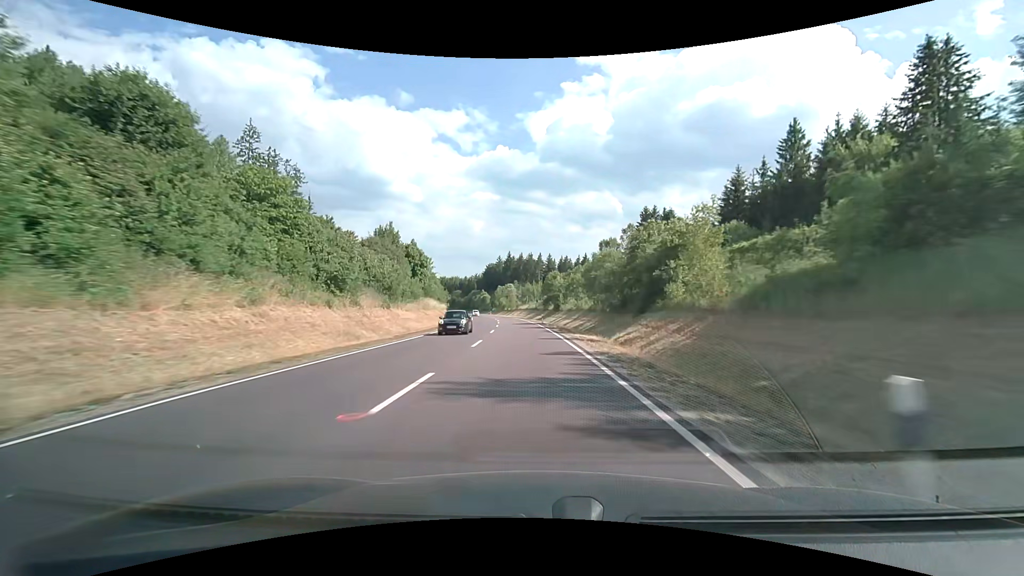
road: primary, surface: asphalt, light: Day
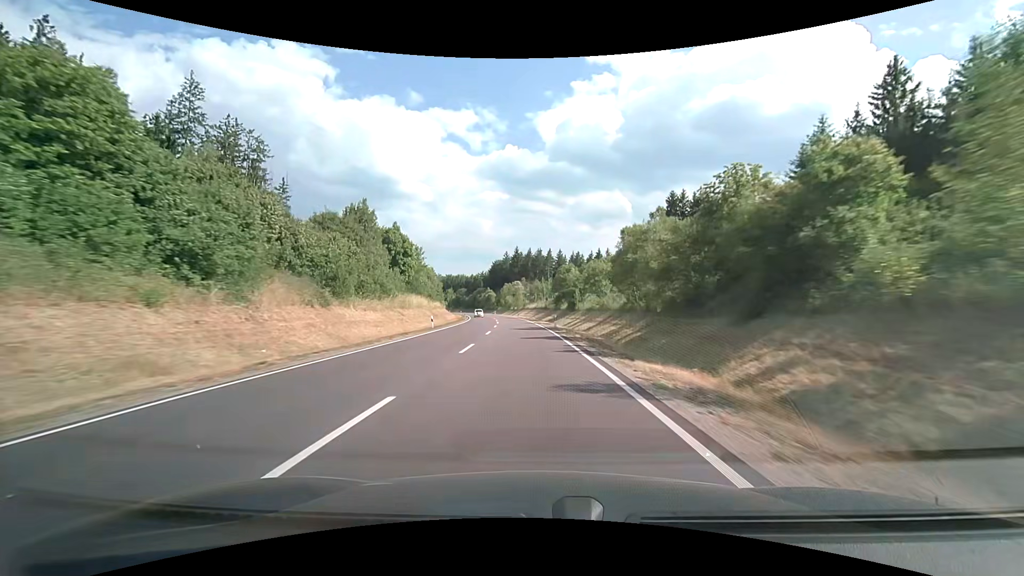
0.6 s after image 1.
(-0.1, +15.2) m; -1°
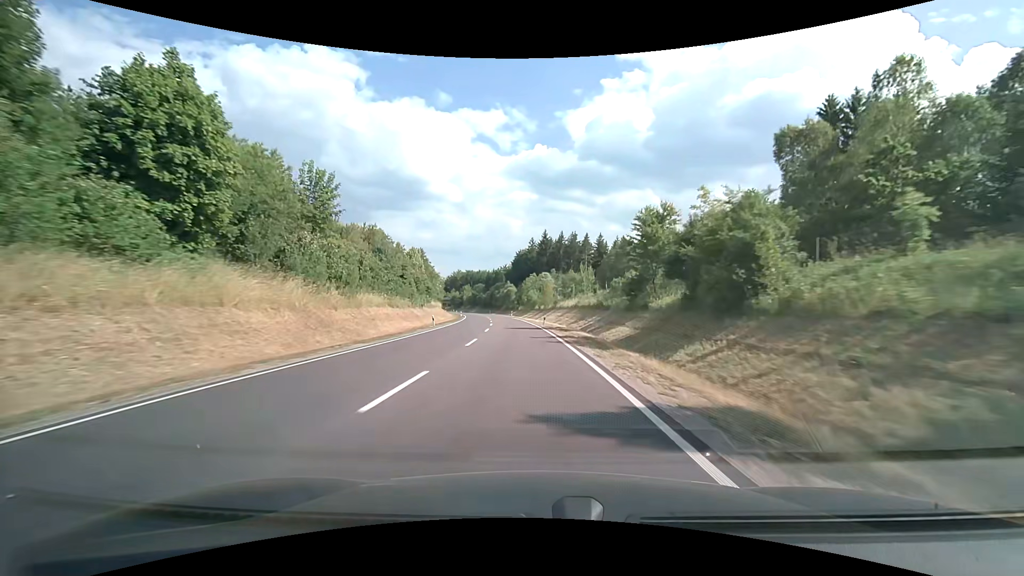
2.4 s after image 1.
(-1.4, +45.4) m; -3°
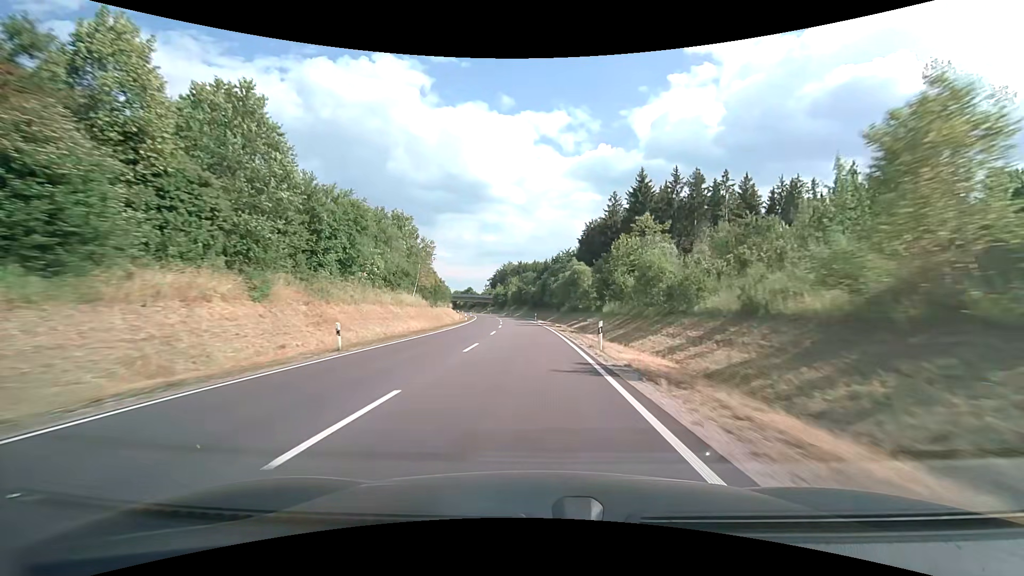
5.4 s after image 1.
(-4.6, +75.2) m; -7°
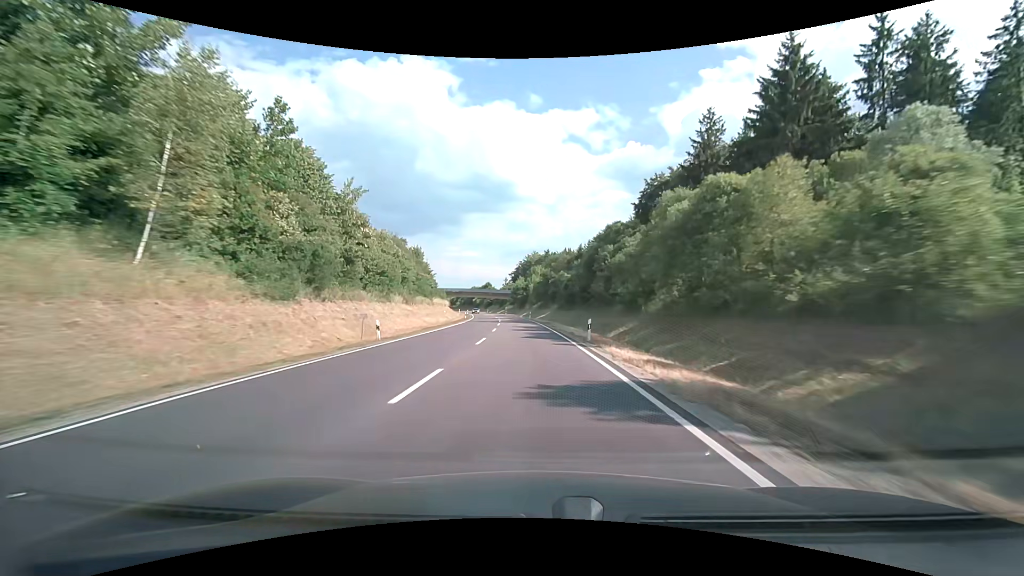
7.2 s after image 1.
(-1.3, +45.7) m; -3°
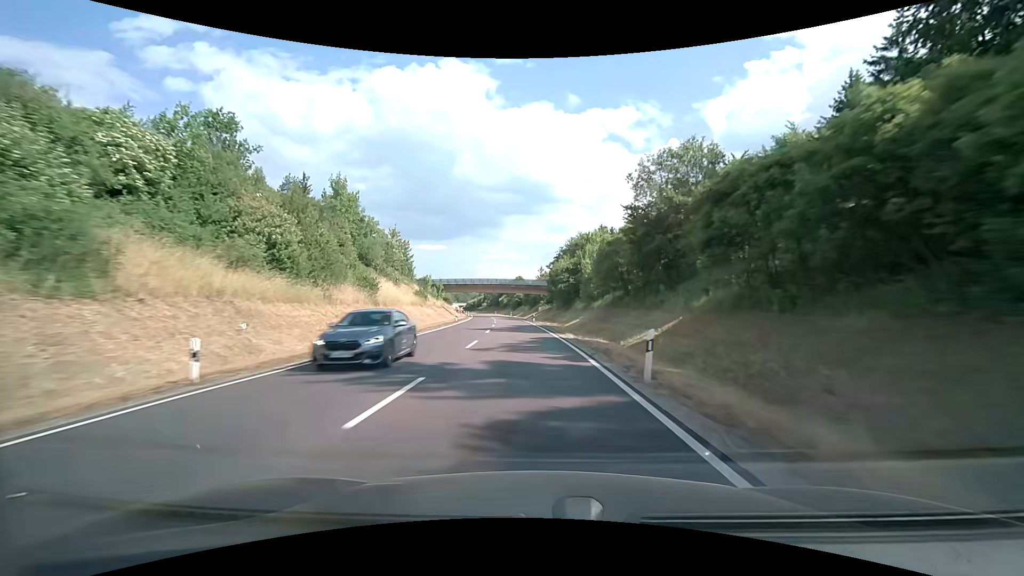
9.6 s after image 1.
(-2.5, +62.1) m; -5°
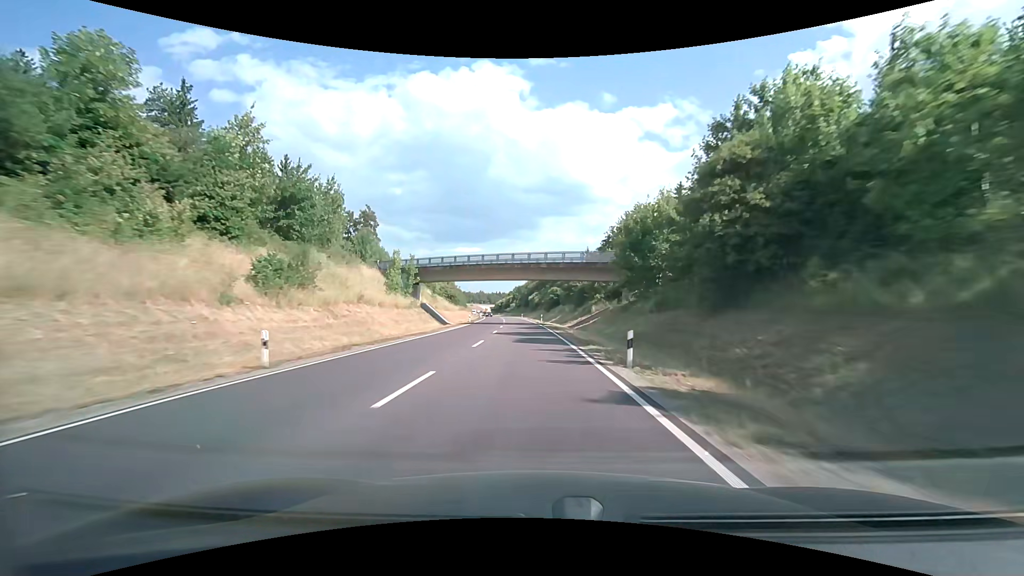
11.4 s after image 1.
(-1.7, +47.5) m; -4°
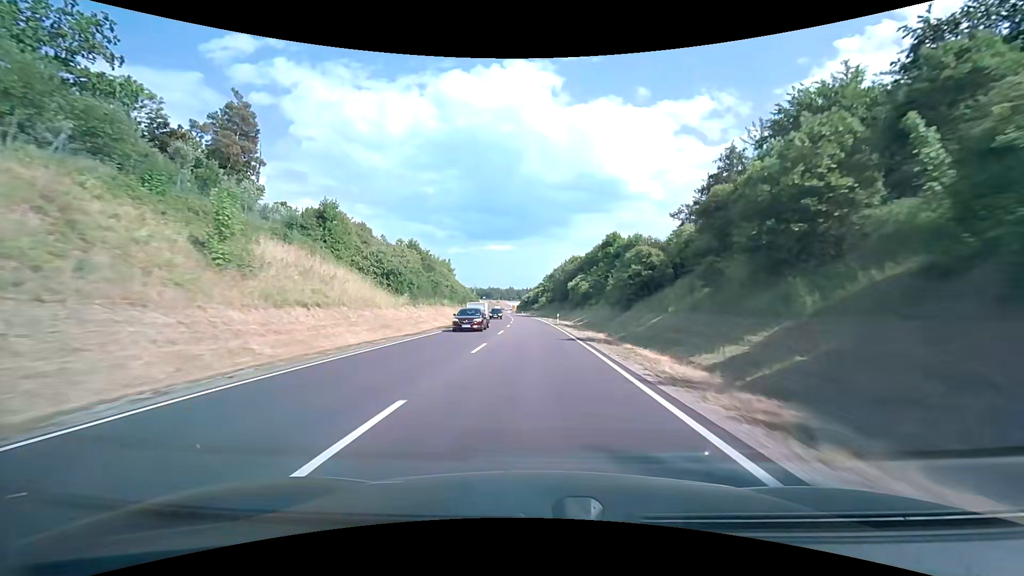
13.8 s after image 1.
(-2.4, +64.4) m; -3°
(0, +10) (0, +20) (-1, +30) (-1, +40) (-2, +50) (-2, +60) (-3, +70) (-4, +80) (-4, +90) (-5, +100) m
